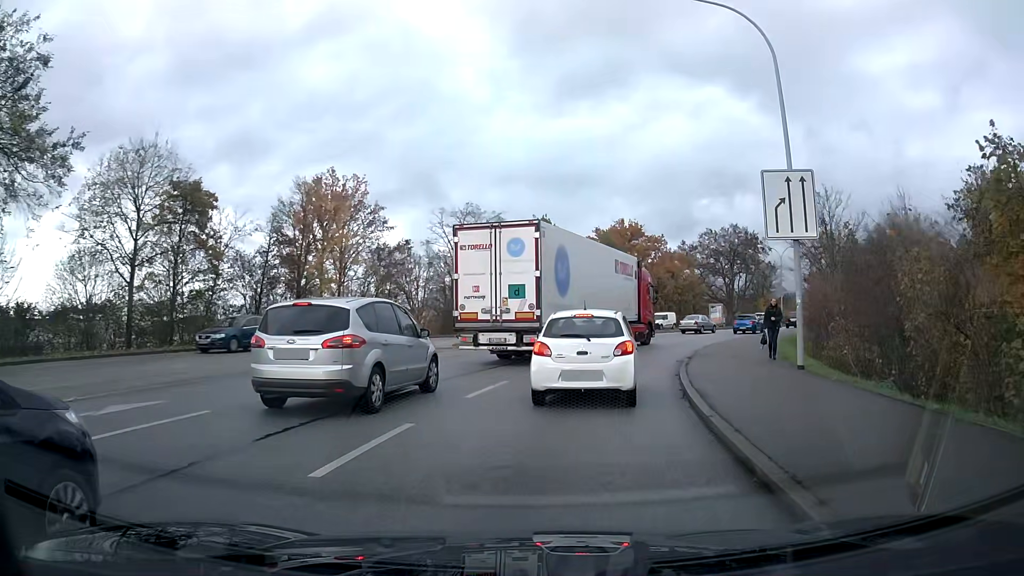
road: primary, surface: asphalt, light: Day
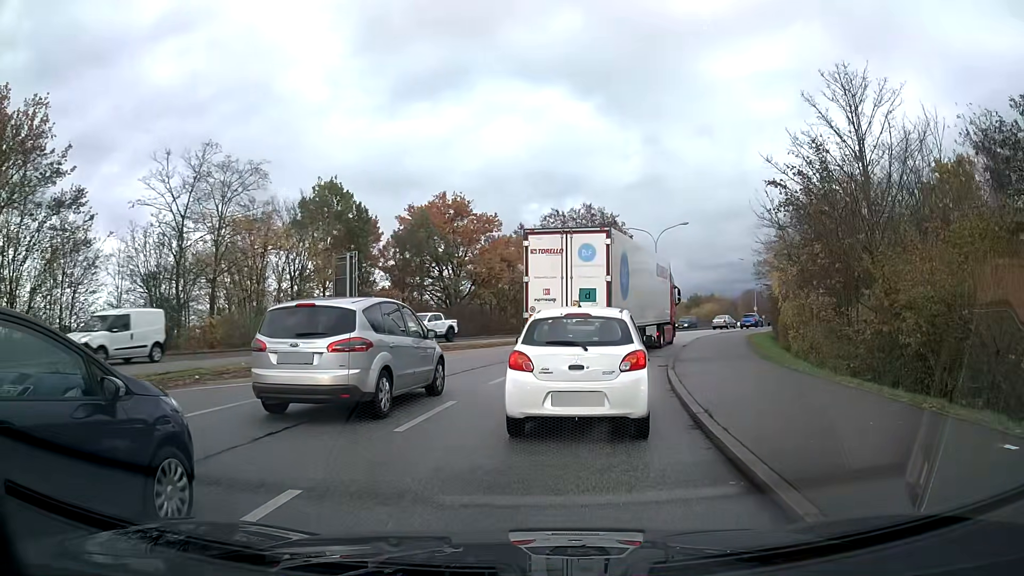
(+2.7, +20.5) m; +15°
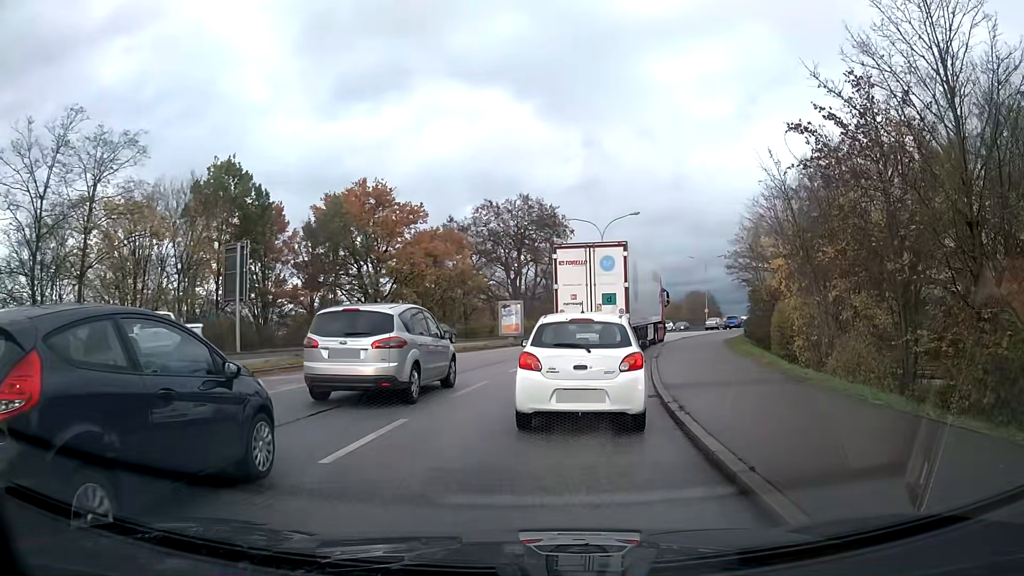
(+0.4, +7.5) m; +5°
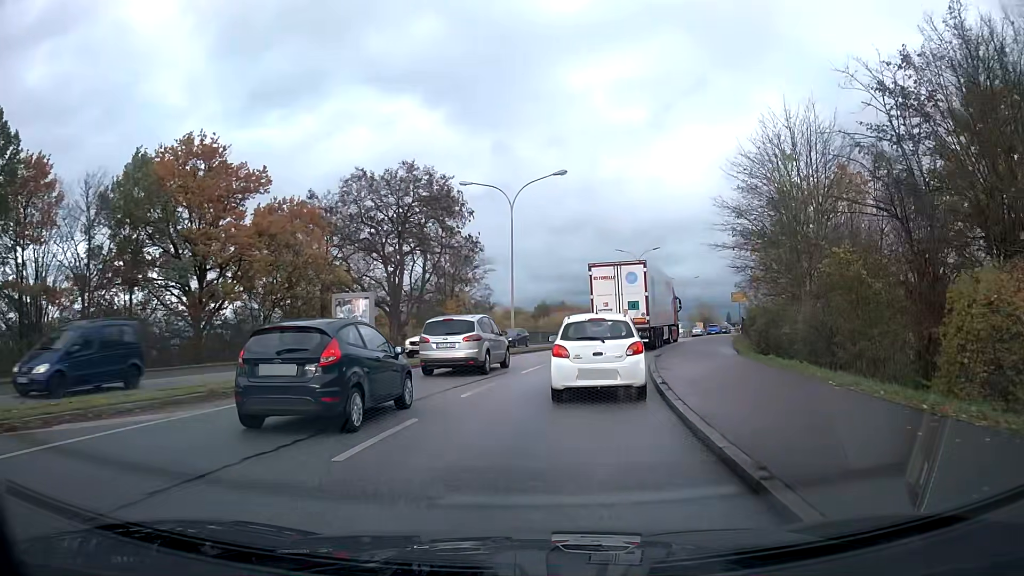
(+1.3, +17.3) m; +8°
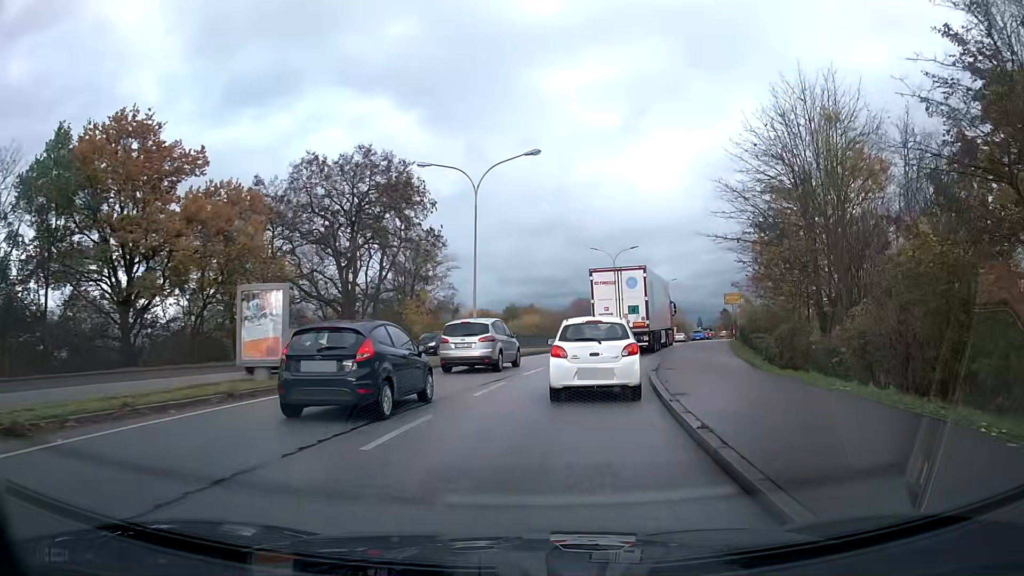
(+0.1, +5.3) m; +3°
